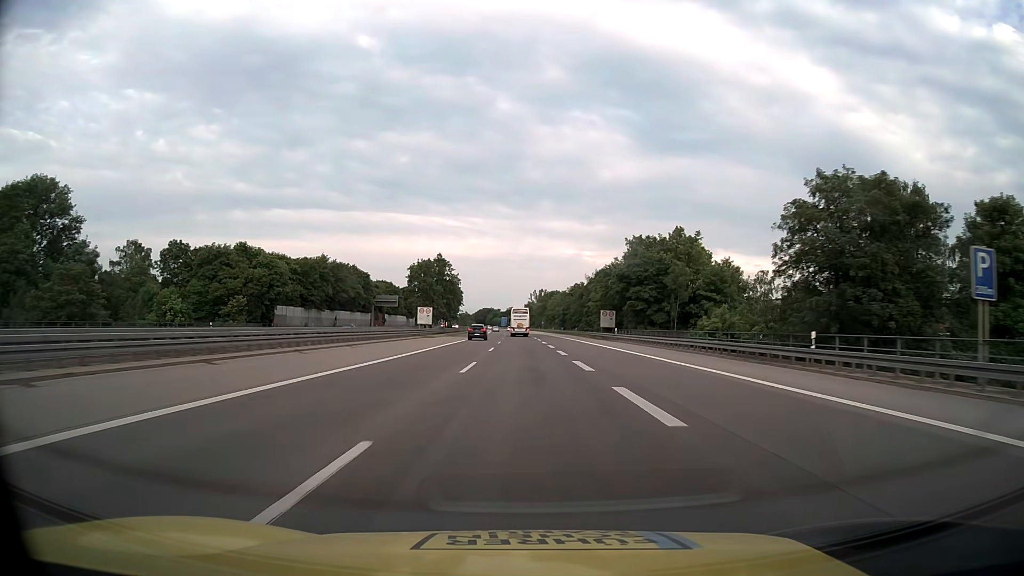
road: motorway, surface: asphalt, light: Day
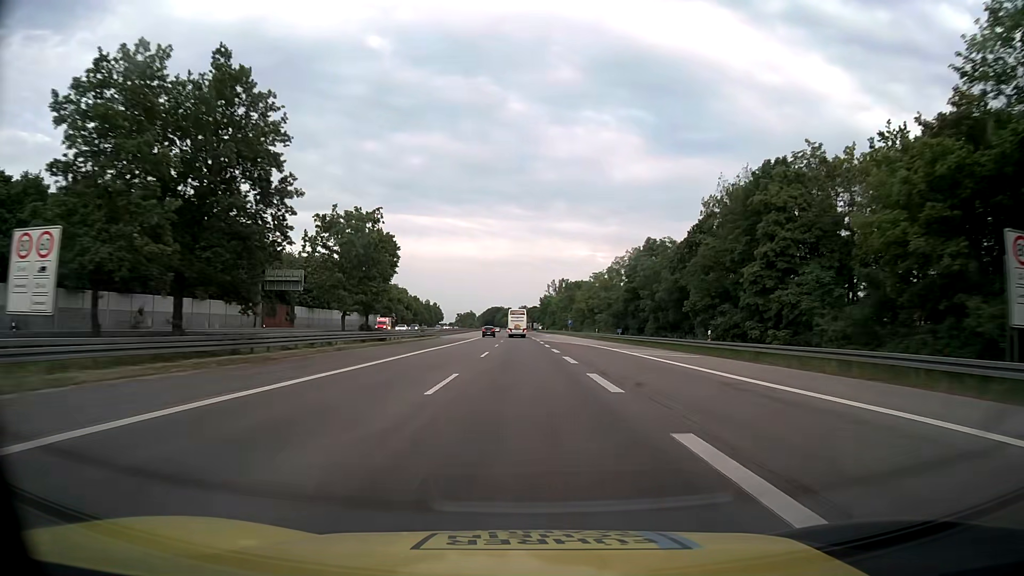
(-0.6, +78.9) m; -1°
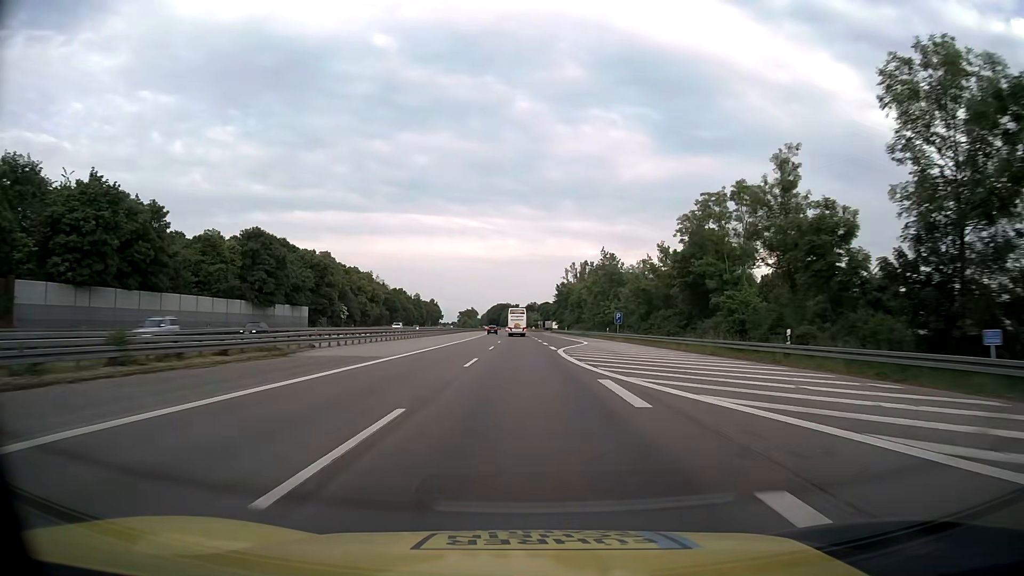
(-0.6, +63.2) m; -1°
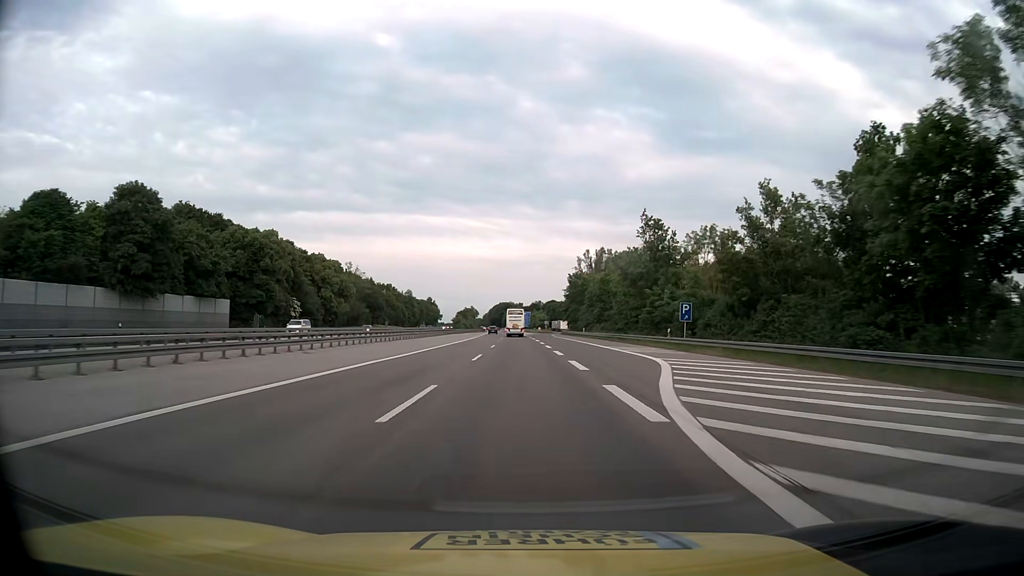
(-0.1, +31.6) m; 0°
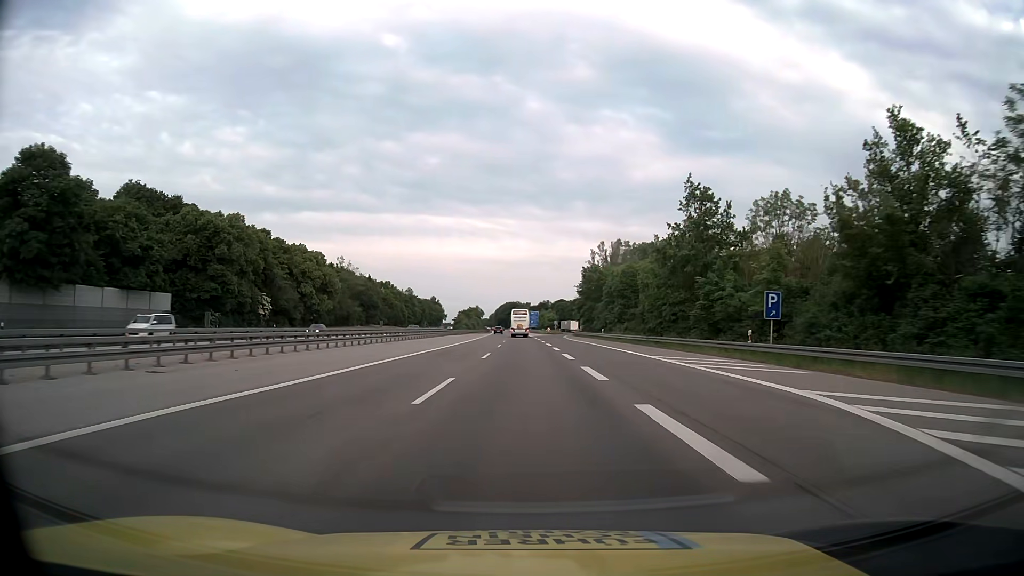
(-0.1, +15.8) m; 0°
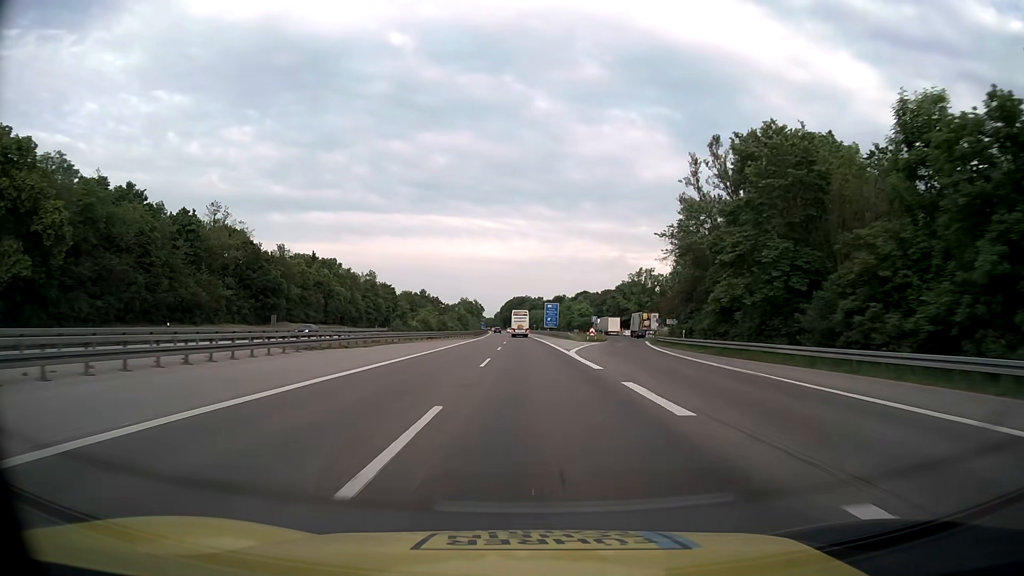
(-1.1, +79.1) m; -1°
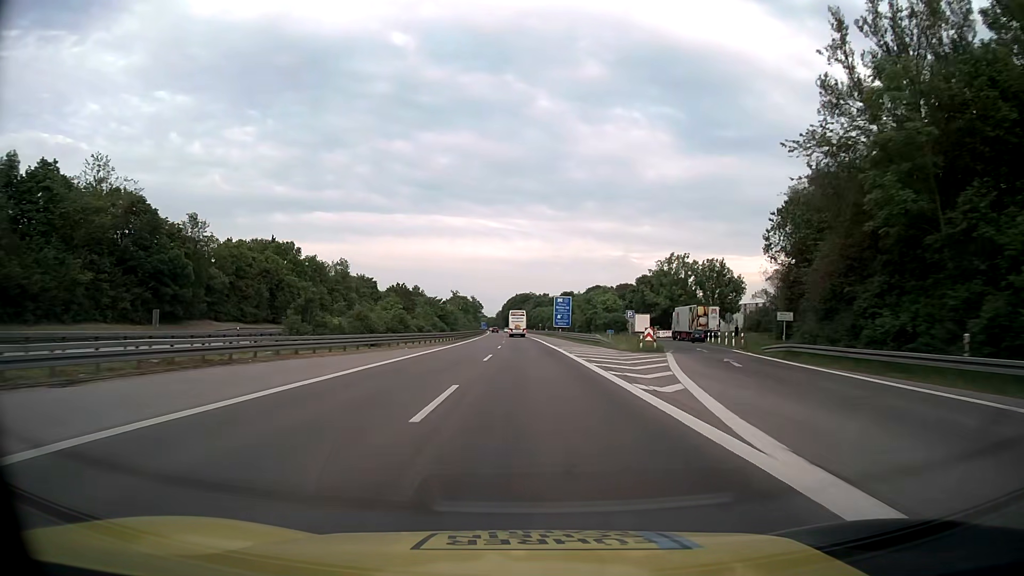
(-0.1, +32.0) m; 0°
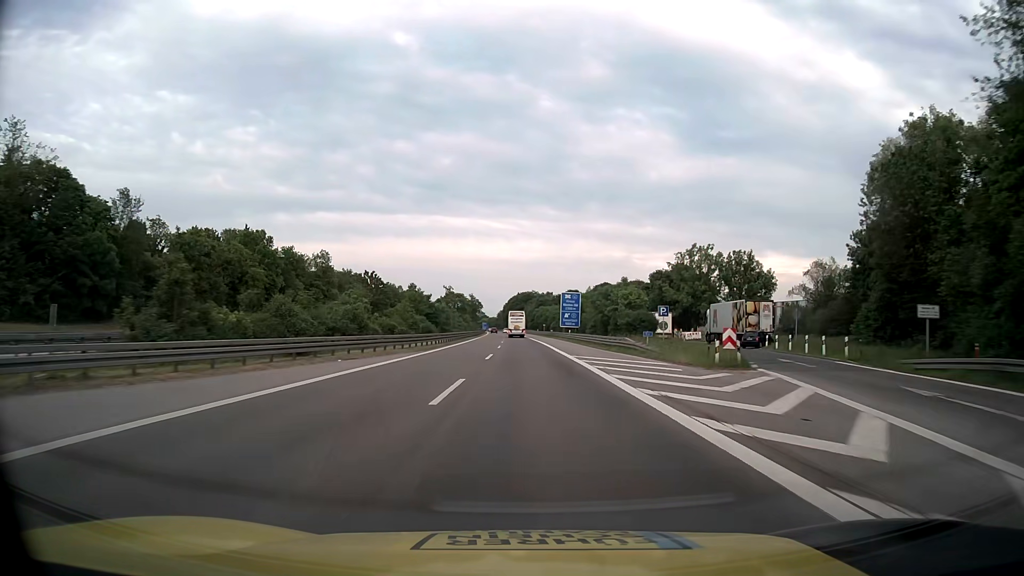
(0.0, +16.0) m; 0°
(0, +10) (0, +20) (0, +30) (0, +40) (0, +50) (-1, +60) (-1, +70) (-1, +80) (-1, +90) (-2, +100) m
